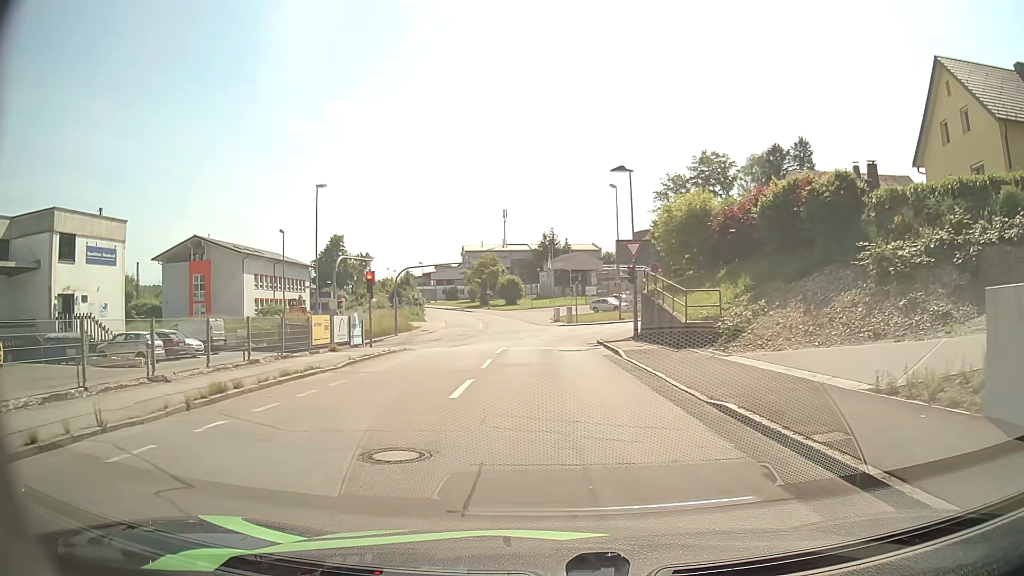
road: residential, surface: asphalt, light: Day
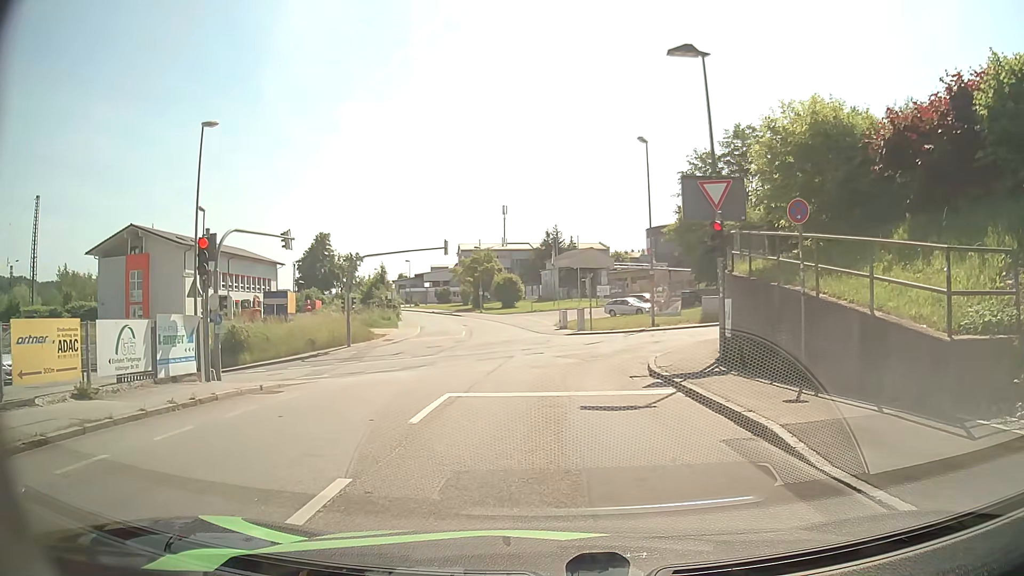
(+0.1, +14.5) m; -1°
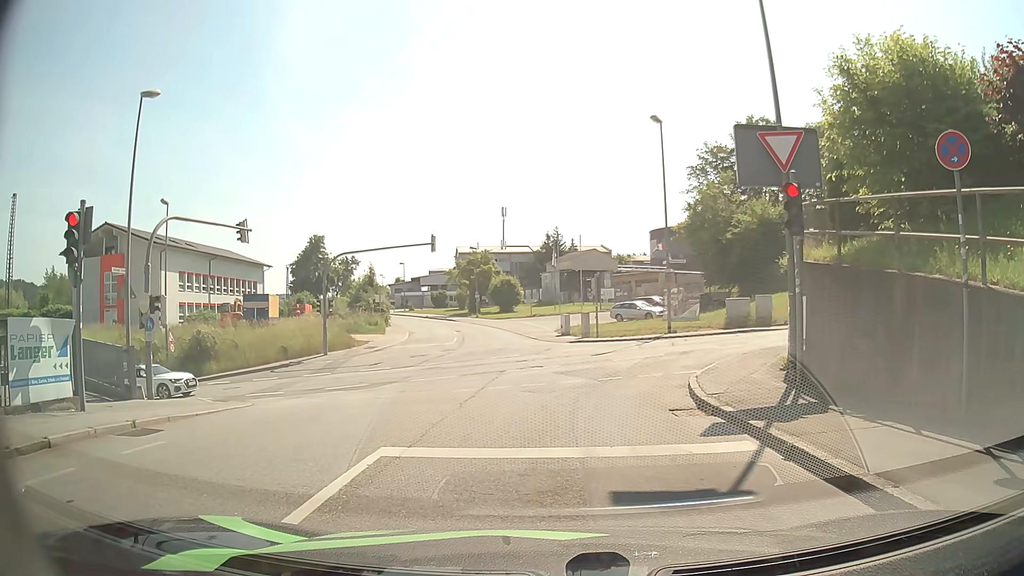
(+0.1, +4.5) m; +2°
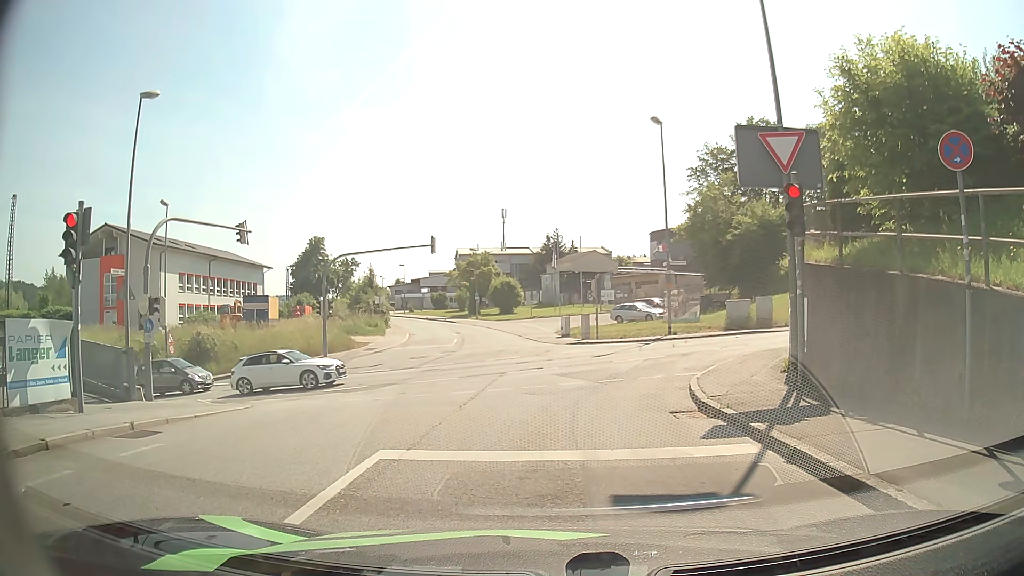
(0.0, +0.1) m; 0°
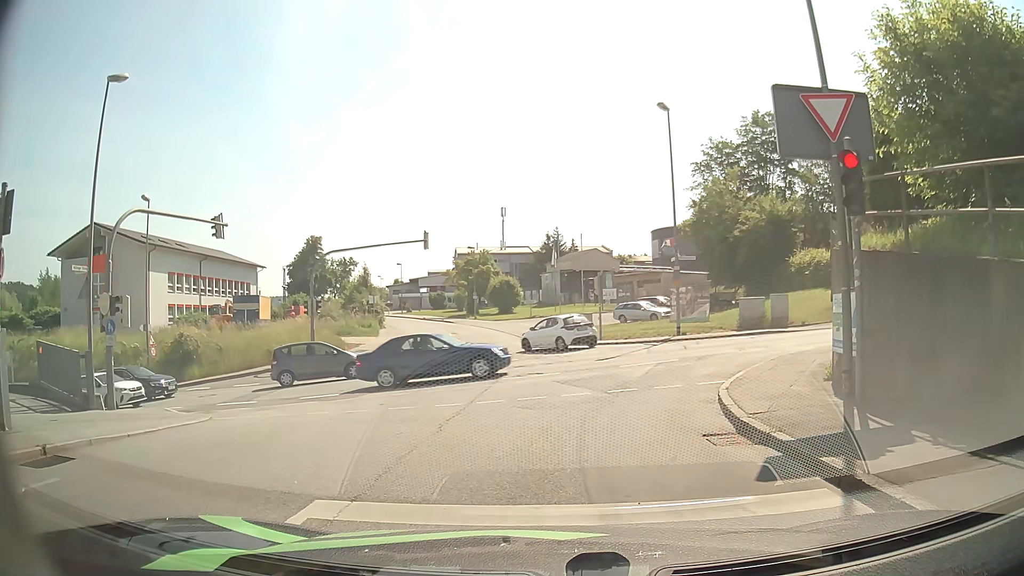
(0.0, +2.1) m; 0°
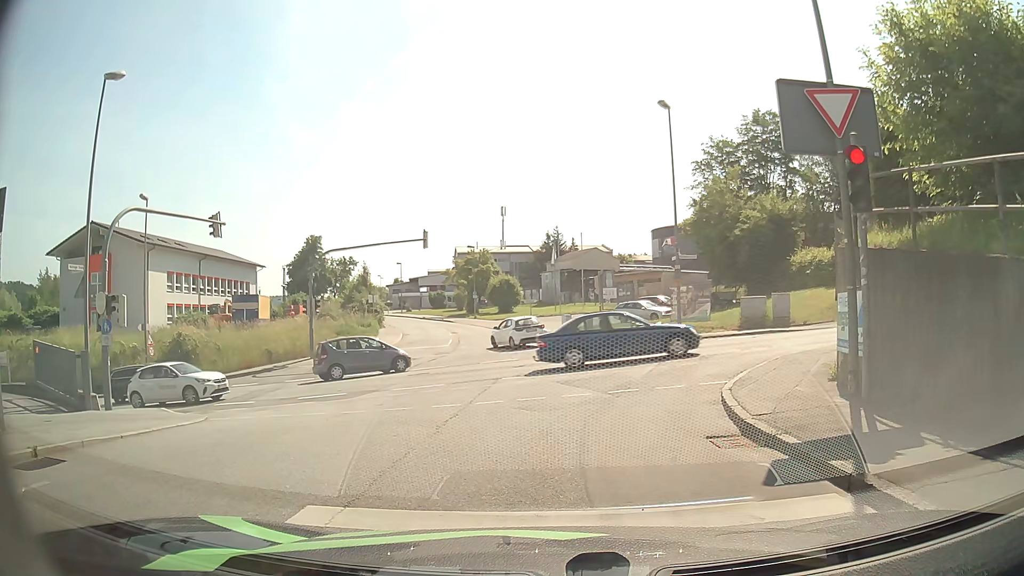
(0.0, +0.2) m; 0°
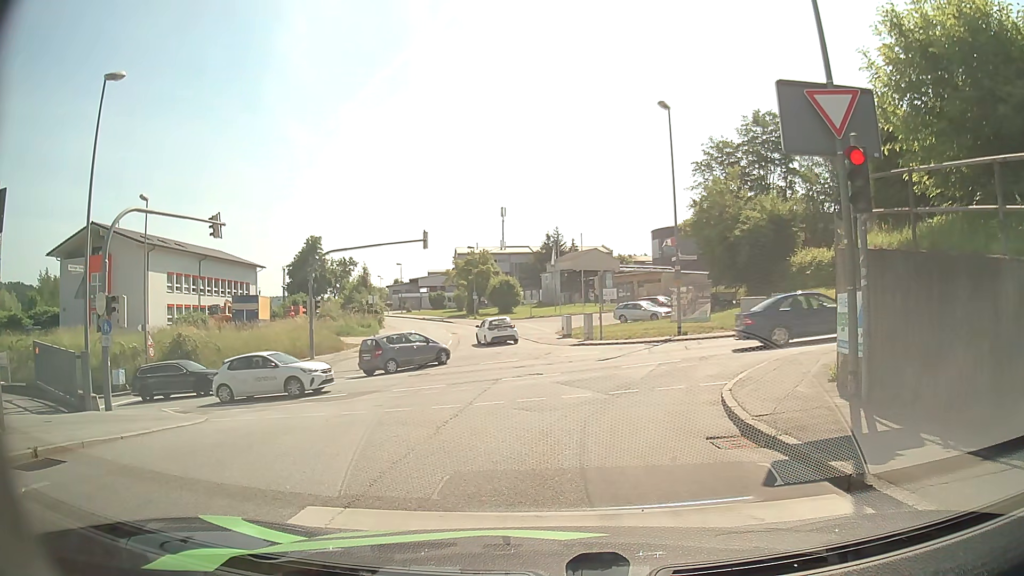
(0.0, 0.0) m; 0°
